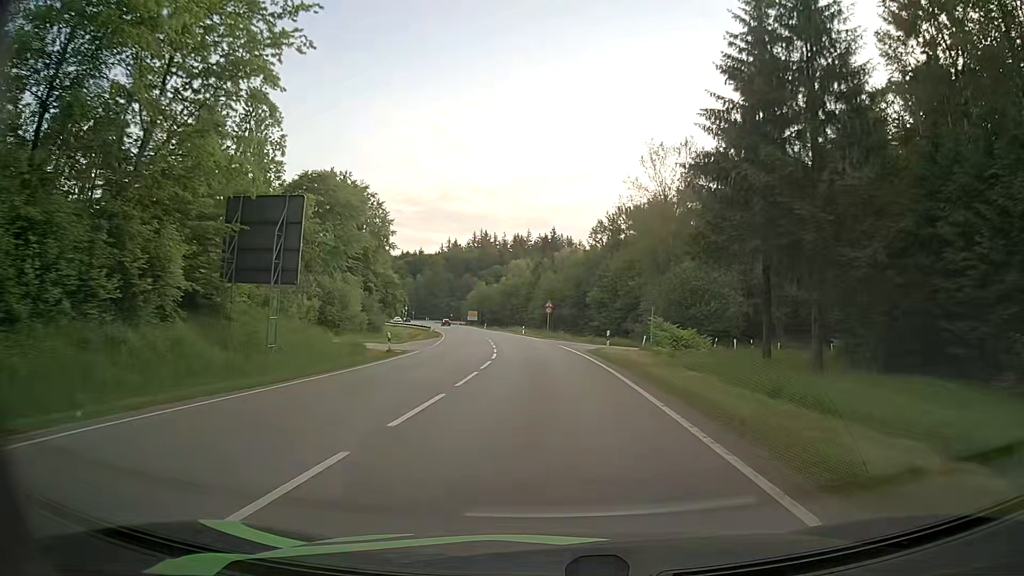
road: secondary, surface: asphalt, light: Day
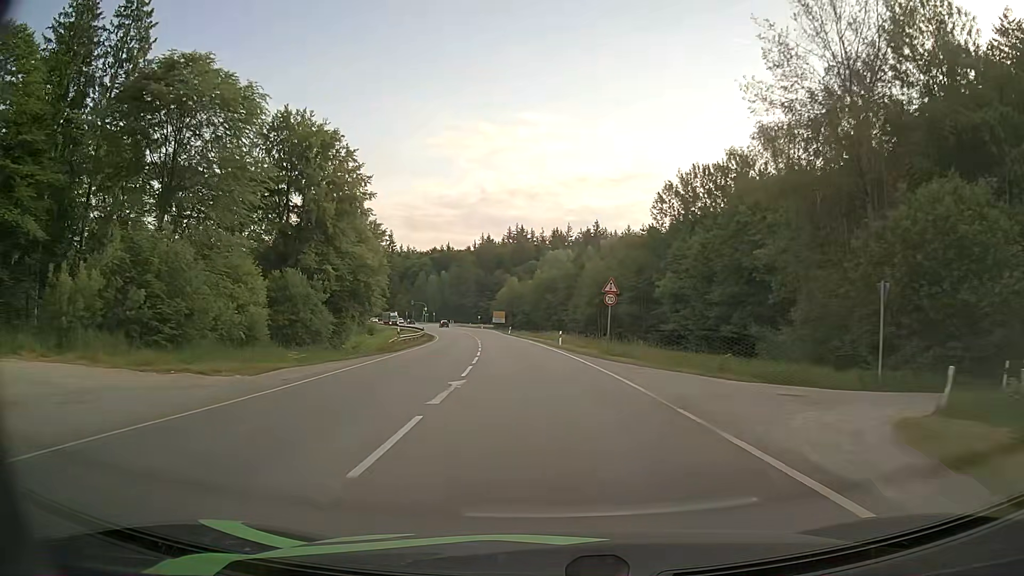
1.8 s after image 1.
(-1.1, +33.1) m; -4°
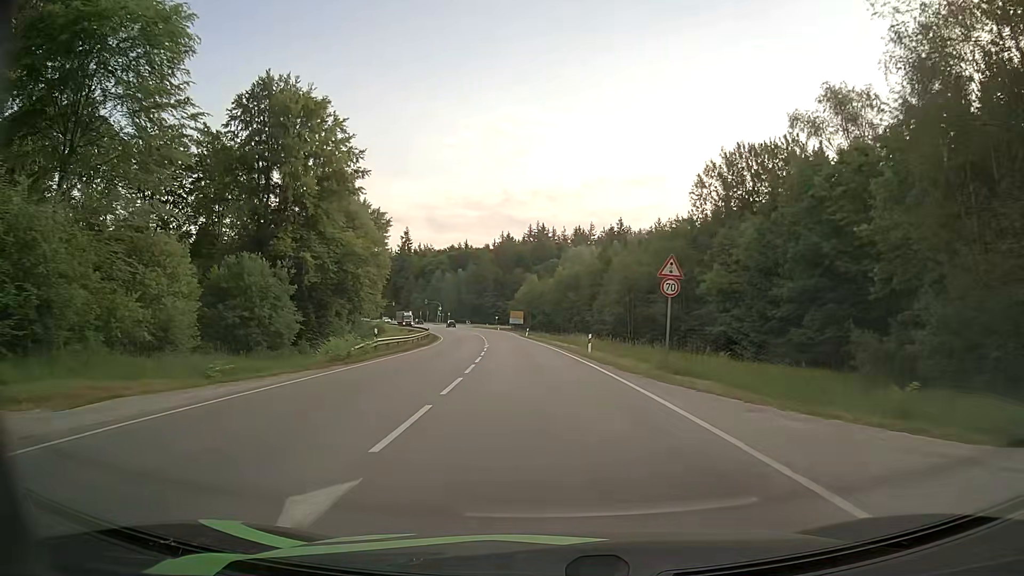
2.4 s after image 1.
(-0.2, +11.0) m; -2°
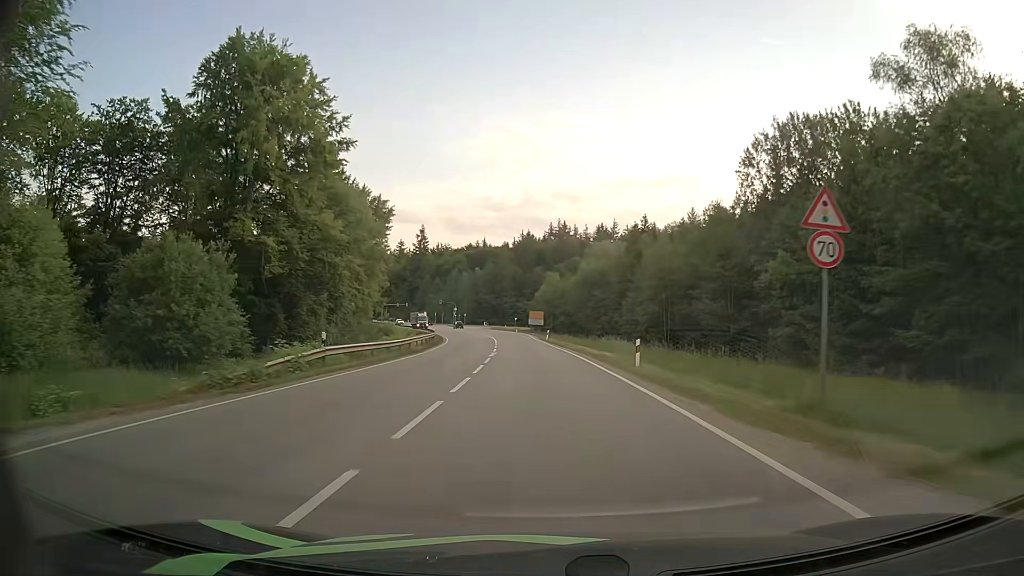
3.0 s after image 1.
(-0.1, +11.0) m; -2°
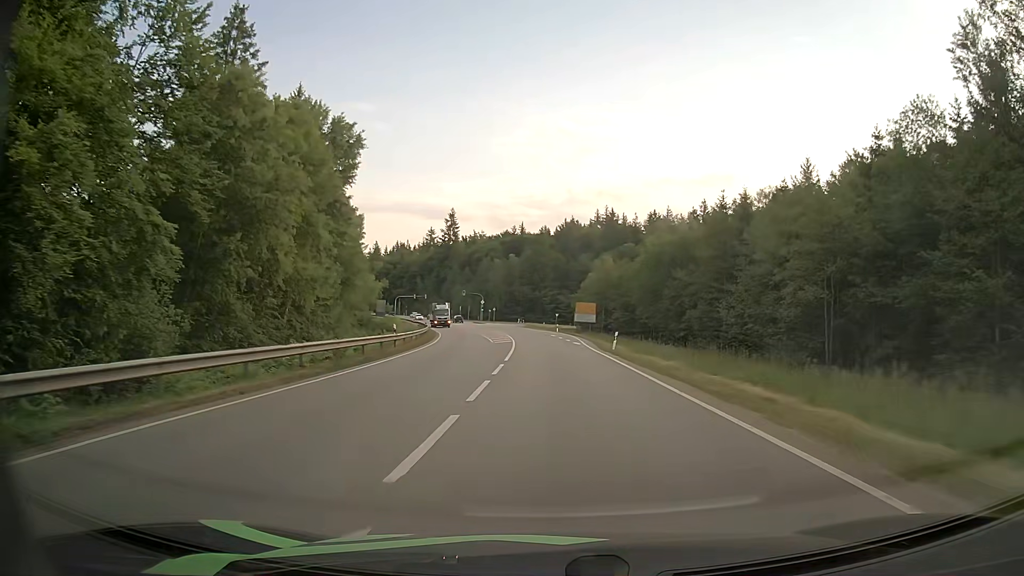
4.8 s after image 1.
(-1.3, +32.3) m; -4°
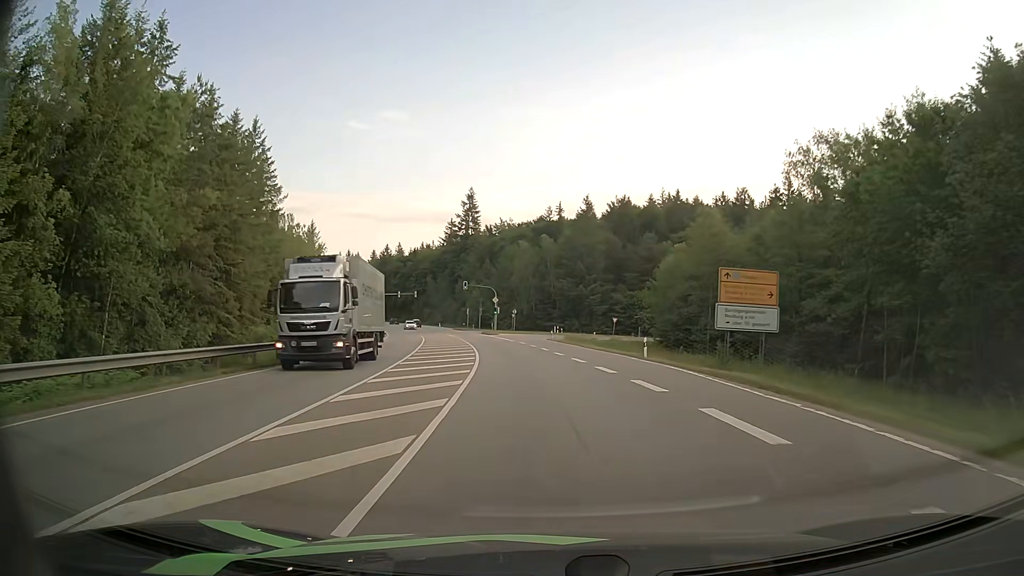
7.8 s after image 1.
(-1.3, +52.1) m; -3°
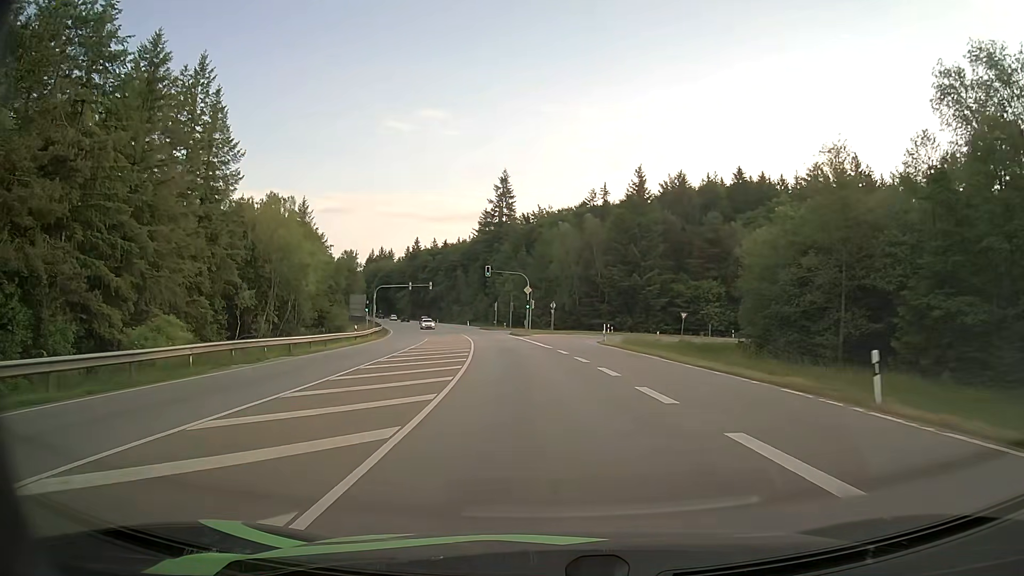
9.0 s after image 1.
(-0.6, +20.5) m; -4°
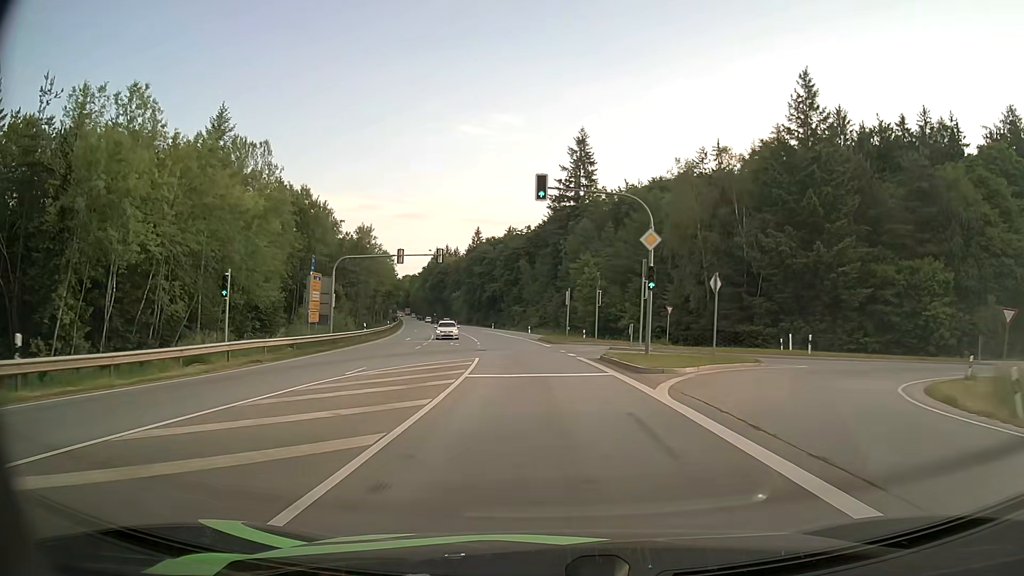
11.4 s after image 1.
(-2.9, +42.0) m; -7°
(0, +10) (0, +20) (-1, +30) (-2, +40) (-3, +50) (-4, +60) (-6, +70) (-8, +80) (-10, +89) (-12, +99) m
